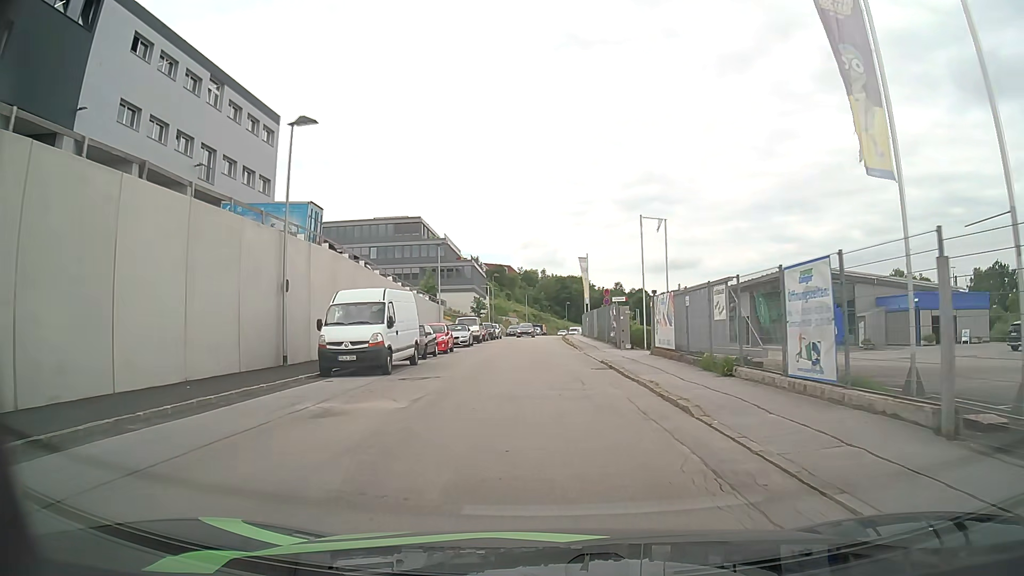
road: residential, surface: asphalt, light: Day
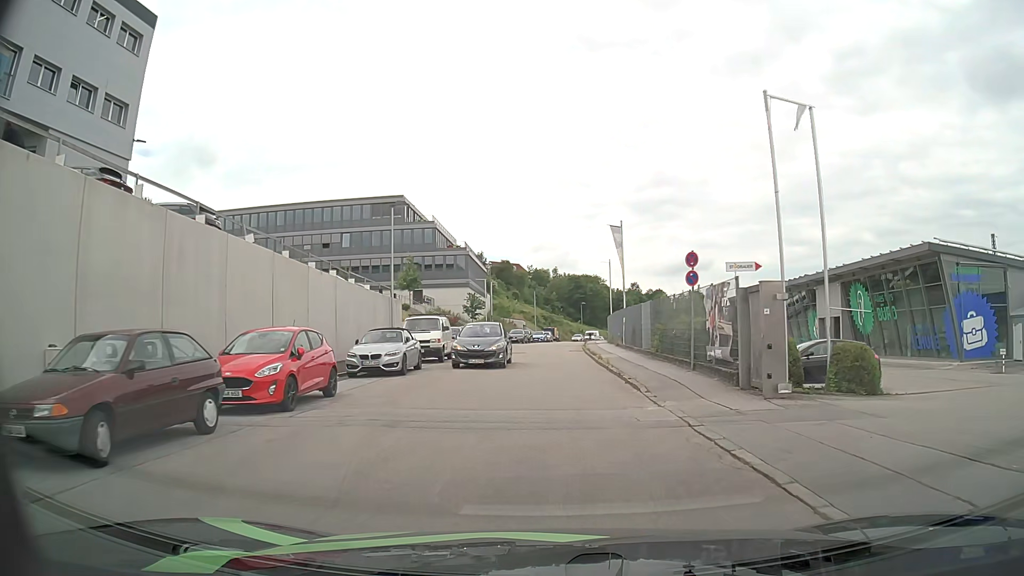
(-0.2, +20.6) m; -2°
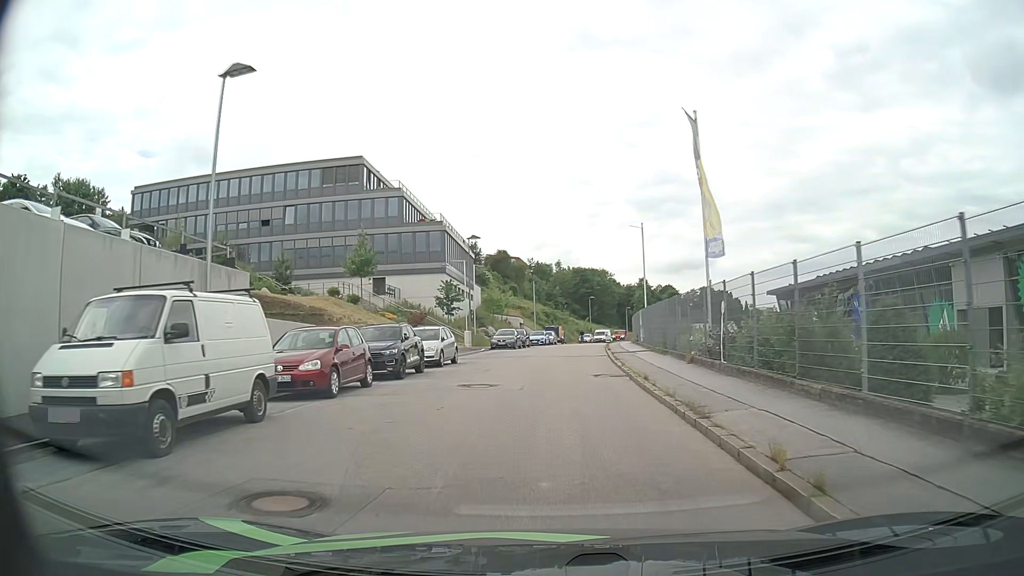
(+0.2, +20.5) m; +1°
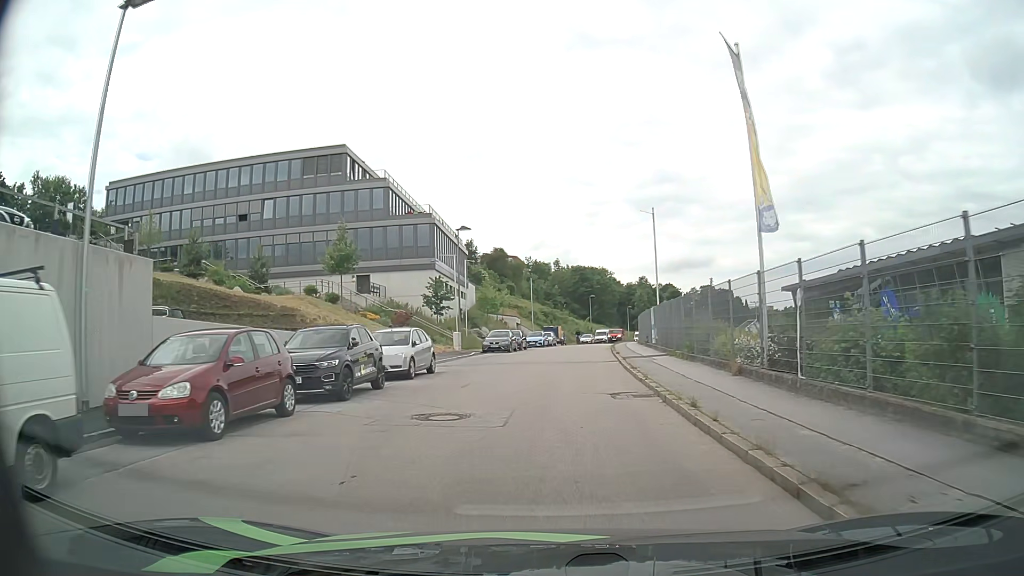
(0.0, +5.1) m; 0°
